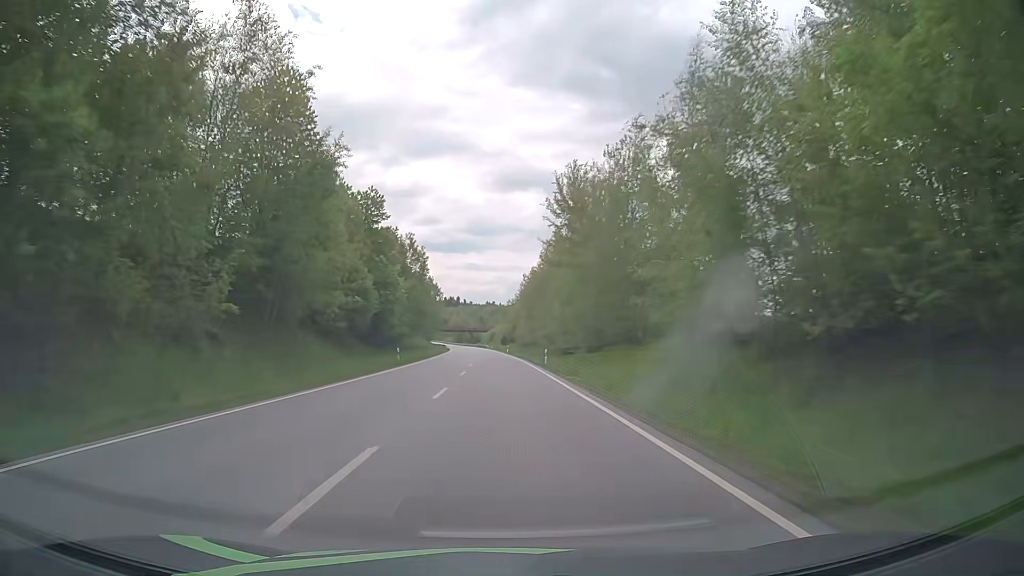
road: primary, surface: asphalt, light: Day
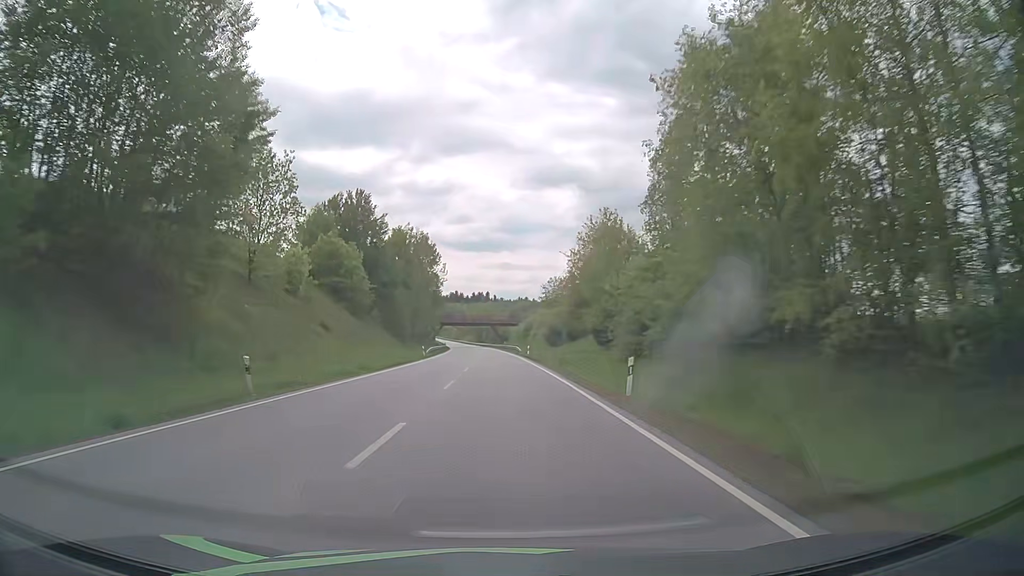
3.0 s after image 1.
(-2.0, +80.1) m; -3°
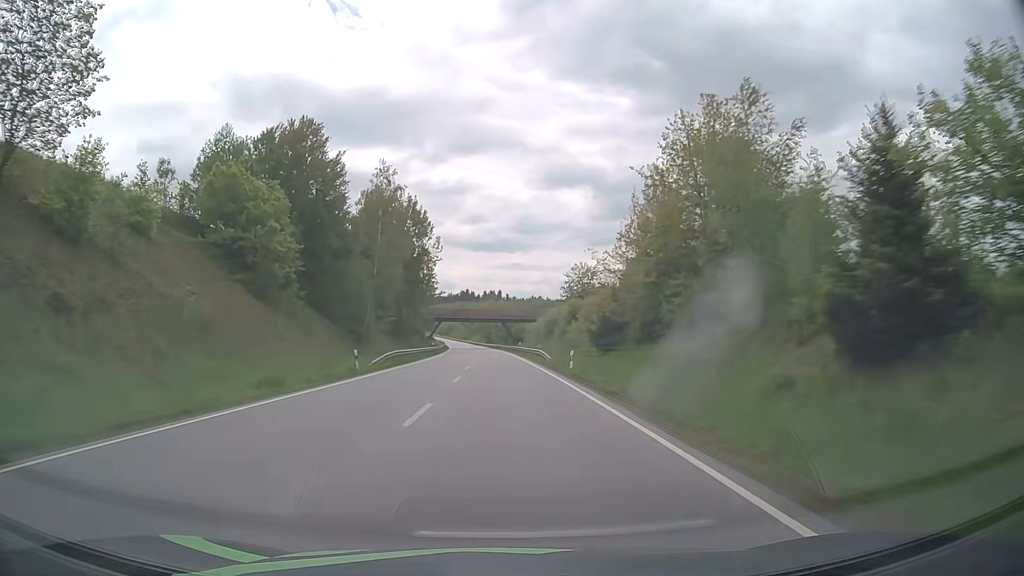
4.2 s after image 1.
(-0.2, +31.8) m; -1°
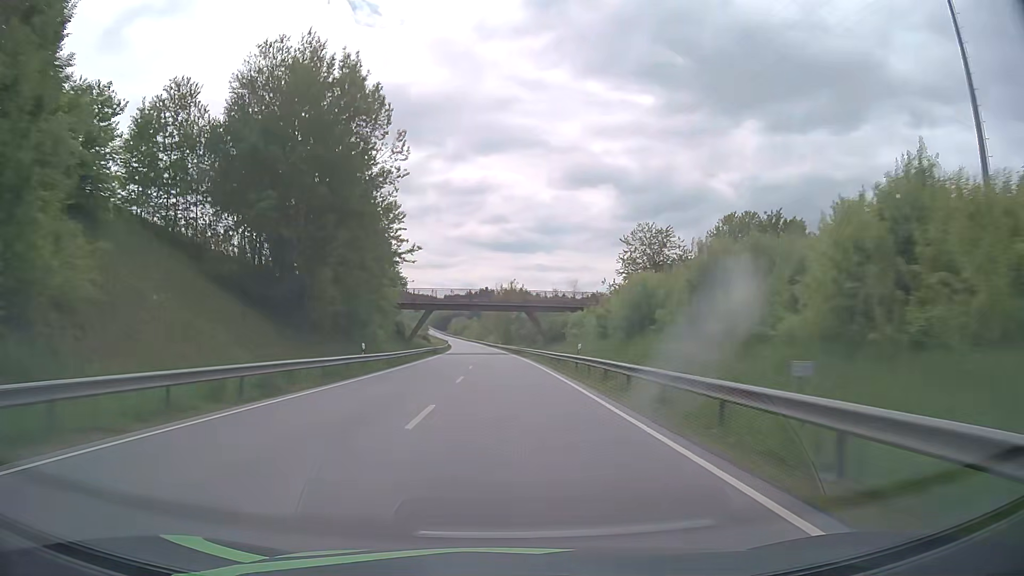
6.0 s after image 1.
(-0.6, +47.5) m; -1°
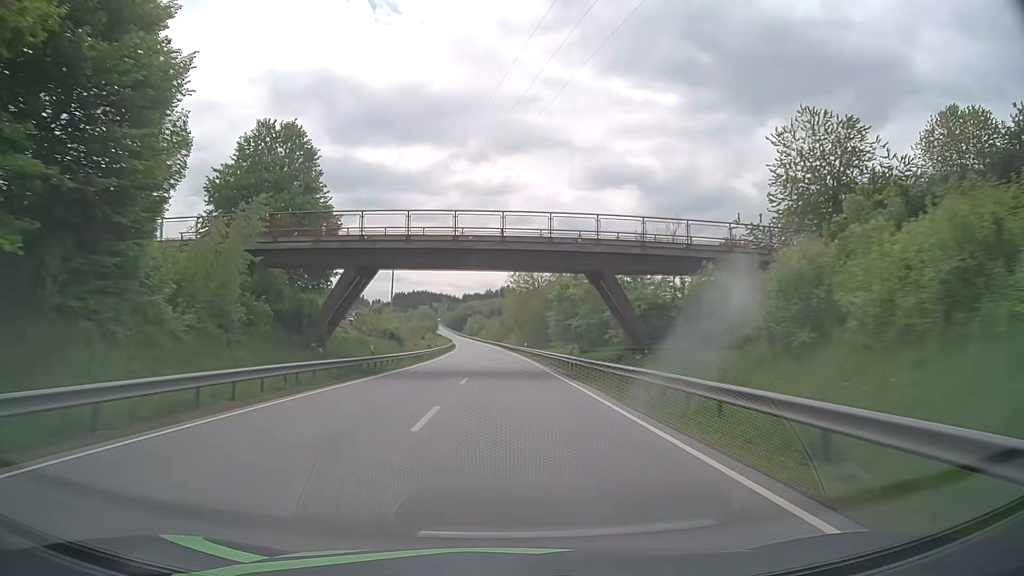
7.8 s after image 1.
(-0.9, +47.4) m; -2°
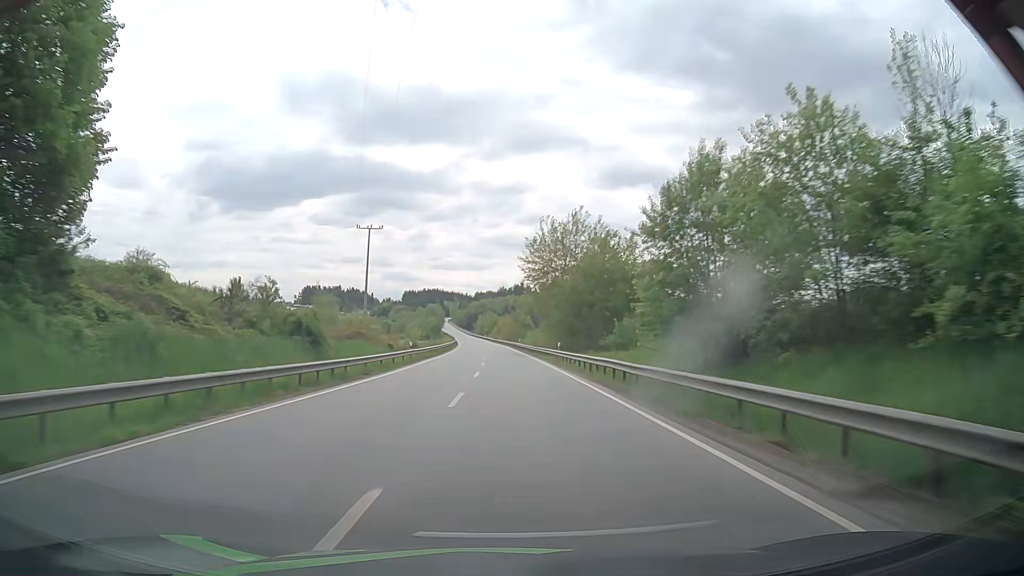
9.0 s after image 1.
(-0.4, +31.7) m; -1°
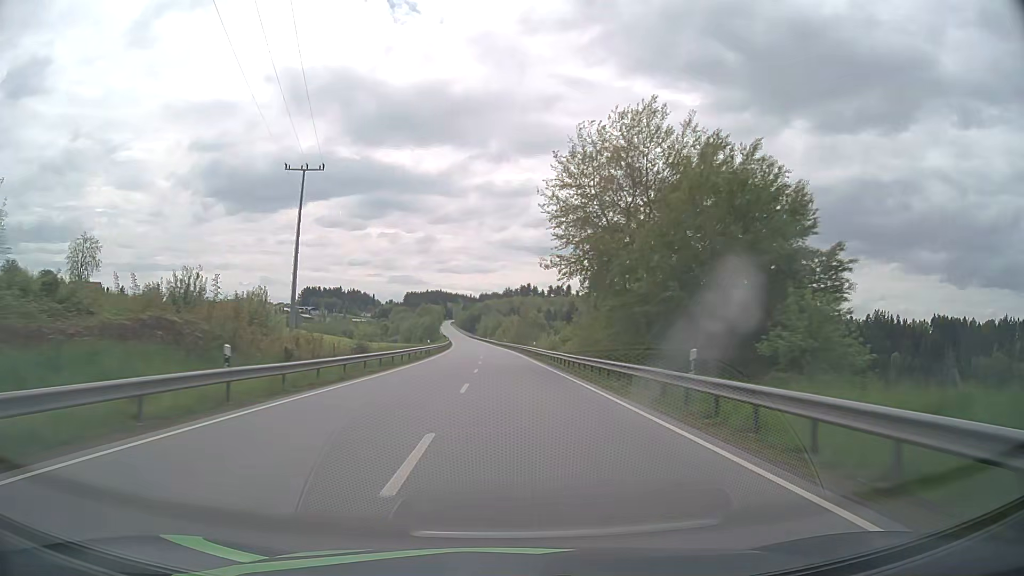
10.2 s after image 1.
(-0.1, +31.8) m; -1°
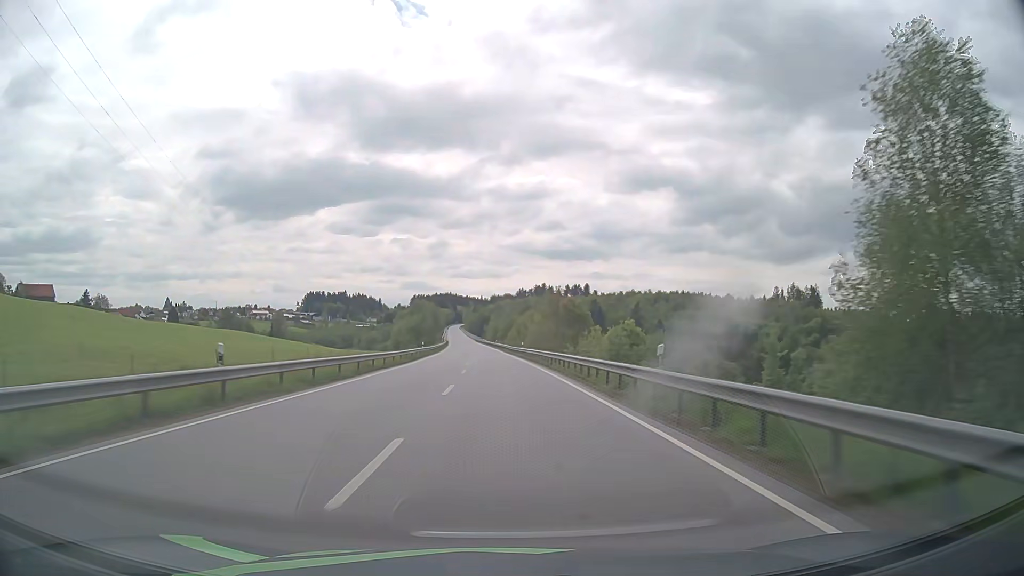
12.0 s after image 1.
(-0.4, +47.7) m; -1°
(0, +10) (0, +20) (0, +30) (-1, +40) (-1, +50) (-1, +60) (-2, +70) (-2, +80) (-3, +90) (-3, +100) m
